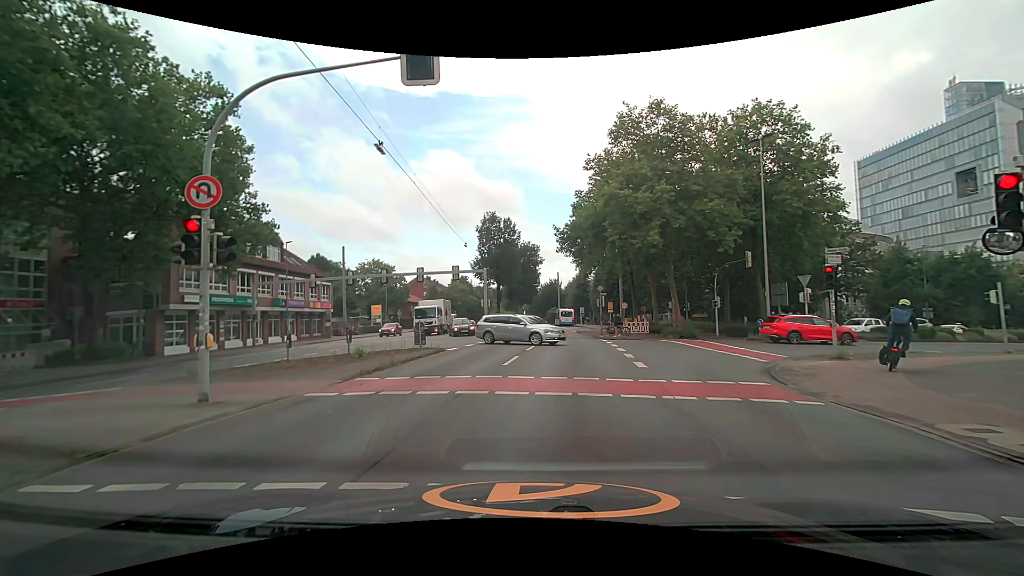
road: secondary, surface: asphalt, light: Day
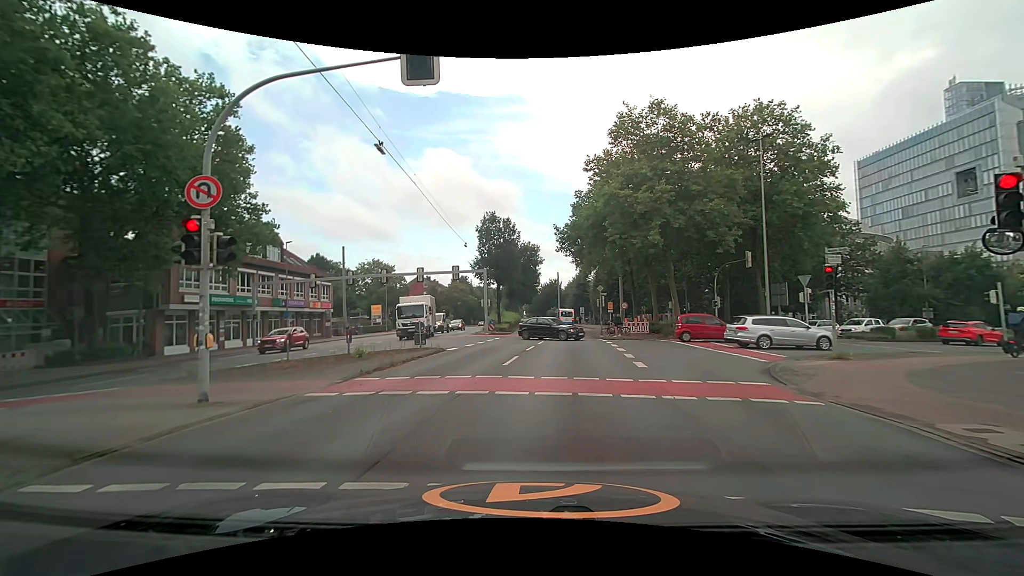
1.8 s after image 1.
(0.0, 0.0) m; 0°
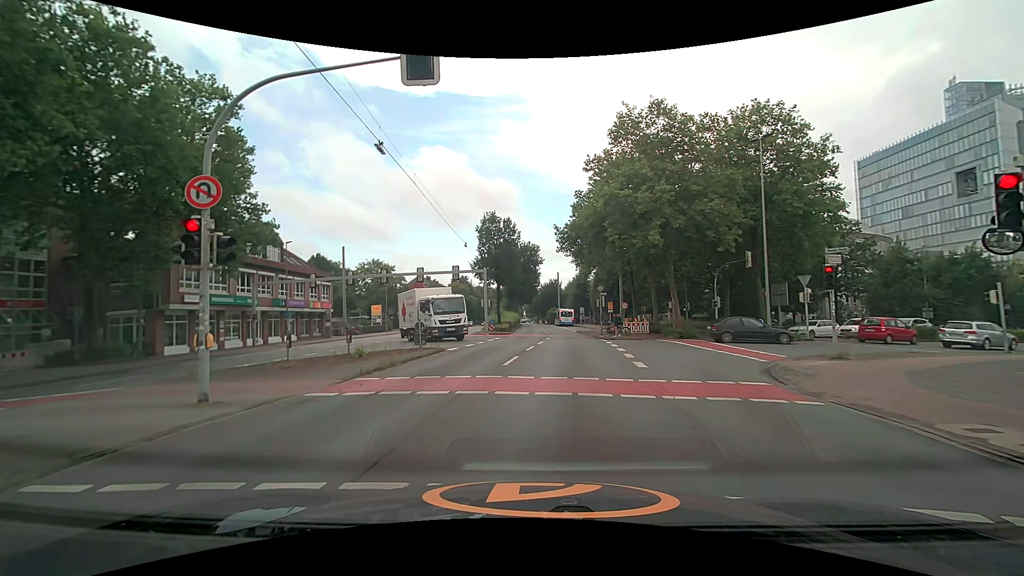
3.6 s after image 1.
(0.0, 0.0) m; 0°
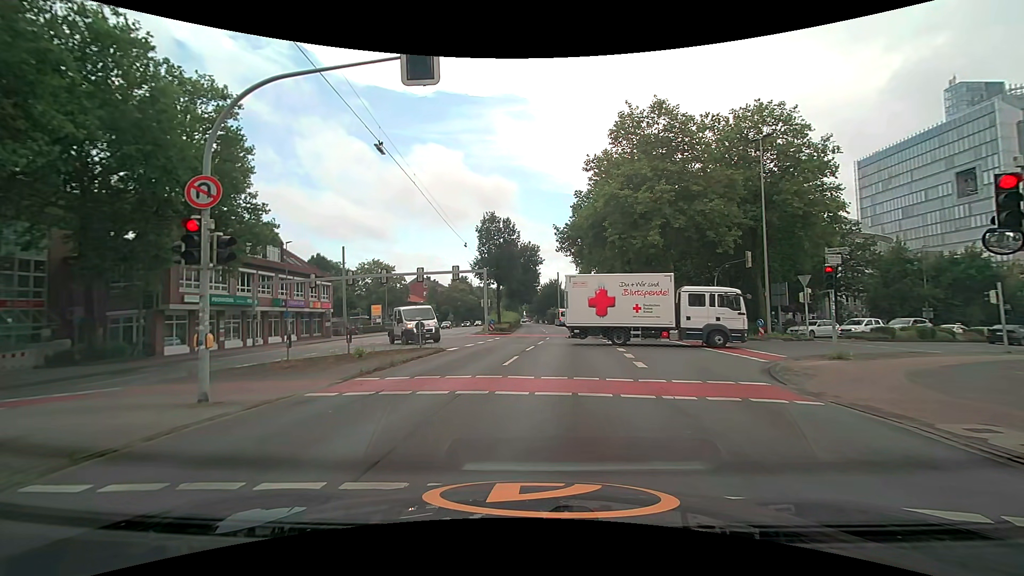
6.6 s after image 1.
(0.0, 0.0) m; 0°
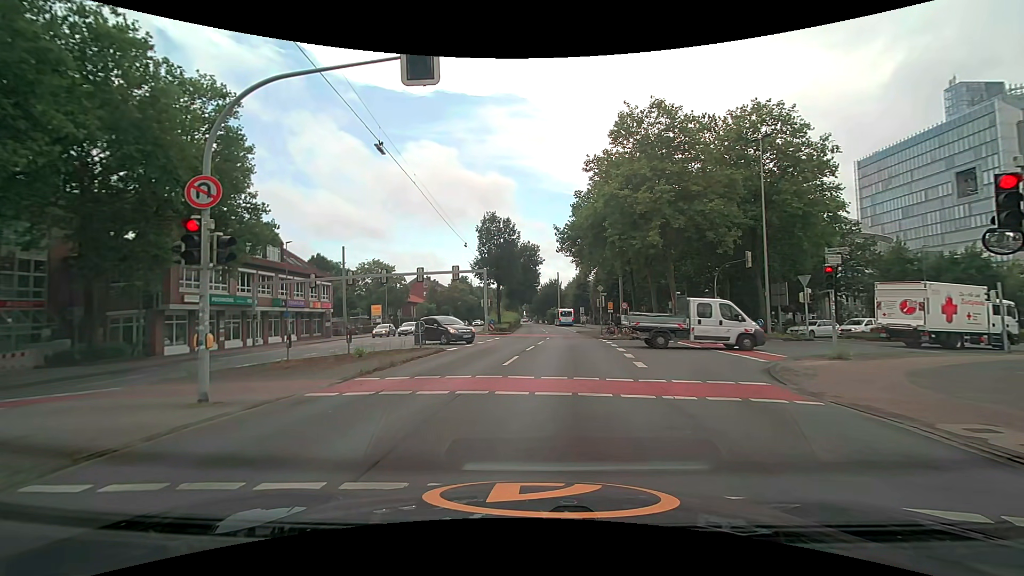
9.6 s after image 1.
(0.0, 0.0) m; 0°
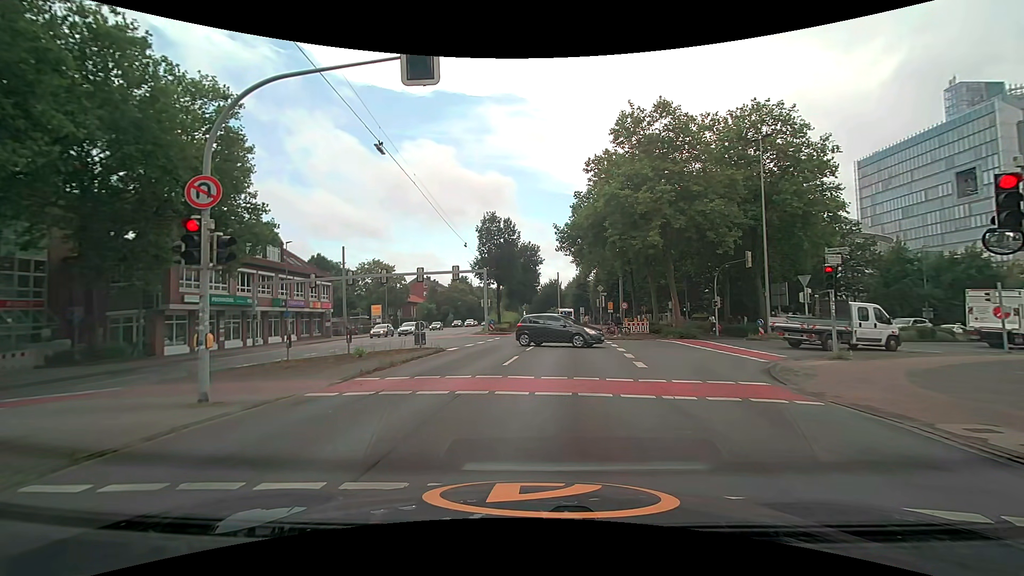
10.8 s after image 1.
(0.0, 0.0) m; 0°
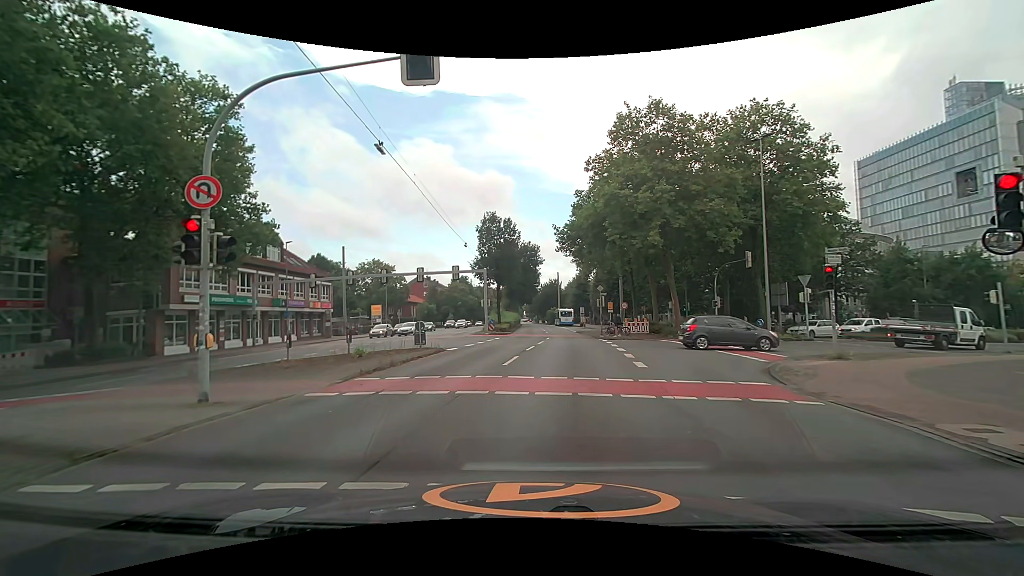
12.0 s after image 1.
(0.0, 0.0) m; 0°
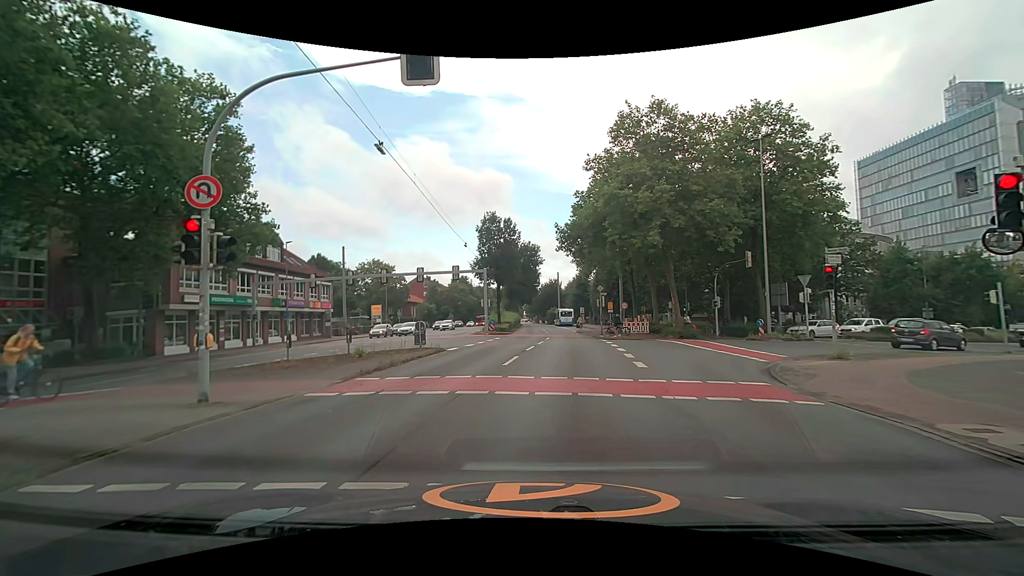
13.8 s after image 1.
(0.0, 0.0) m; 0°
(0, +10) (+2, +20) (+3, +30) (+4, +40) (+4, +50) (+4, +60) (+5, +70) (+5, +80) (+5, +90) (+5, +100) m
